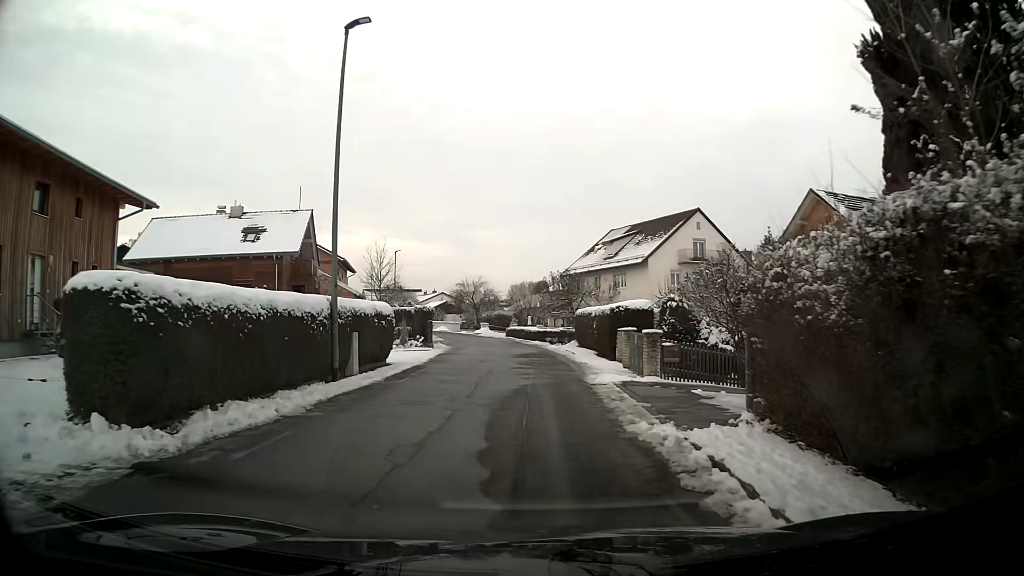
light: Day
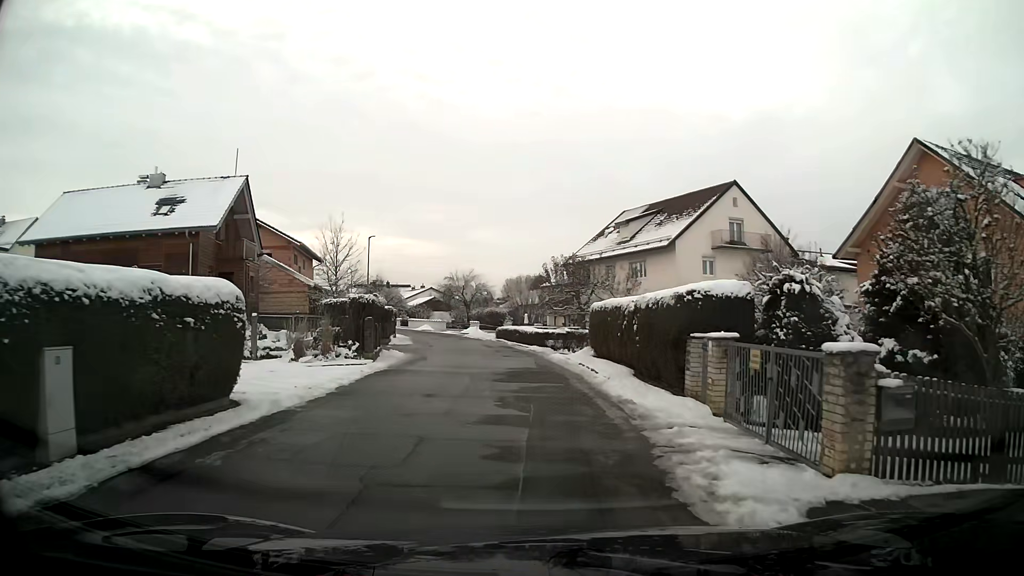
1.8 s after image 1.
(0.0, +10.7) m; 0°
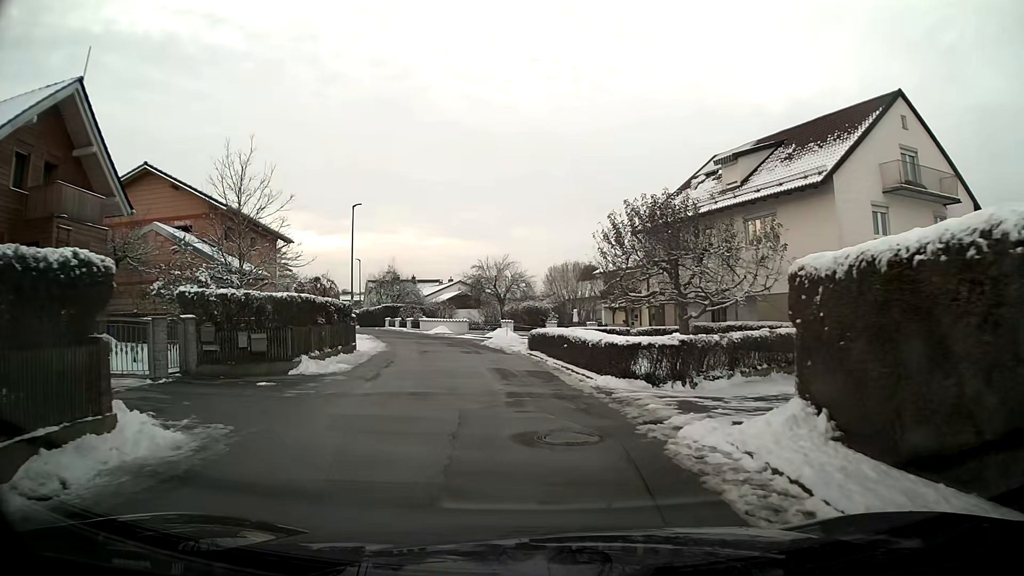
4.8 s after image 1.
(-0.5, +17.9) m; -5°
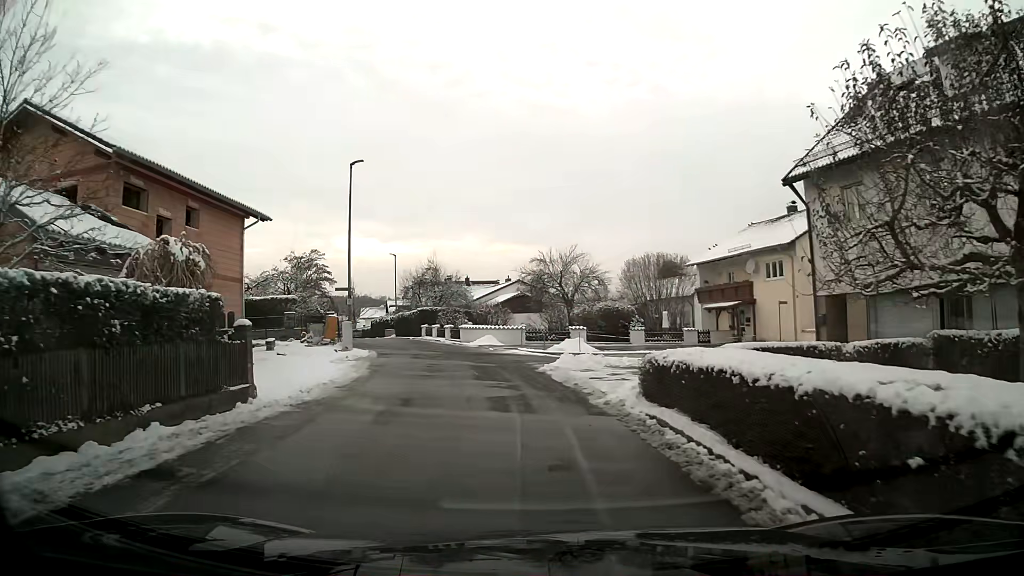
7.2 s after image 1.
(-0.7, +14.2) m; -5°
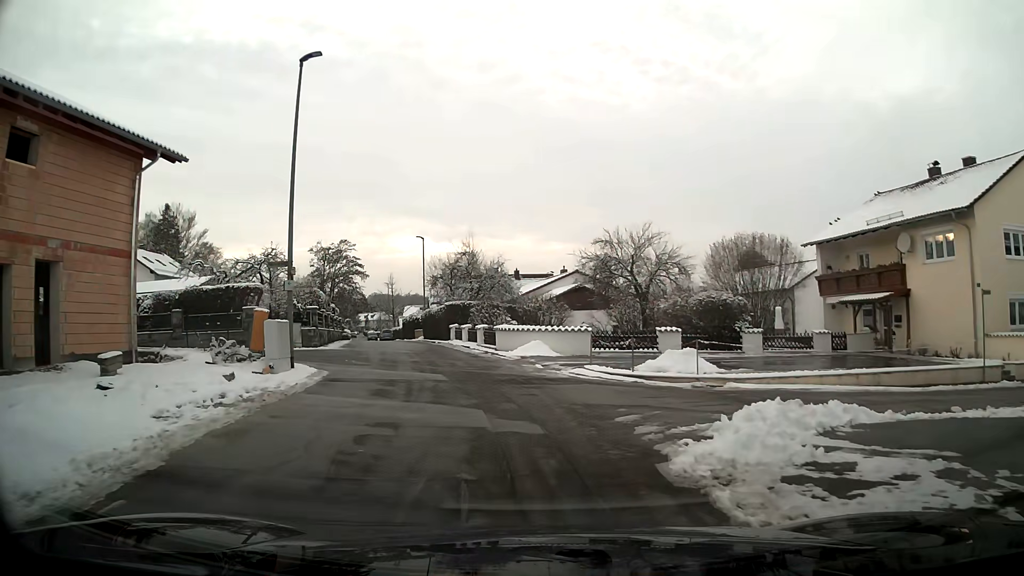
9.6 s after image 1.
(-0.4, +12.8) m; -5°
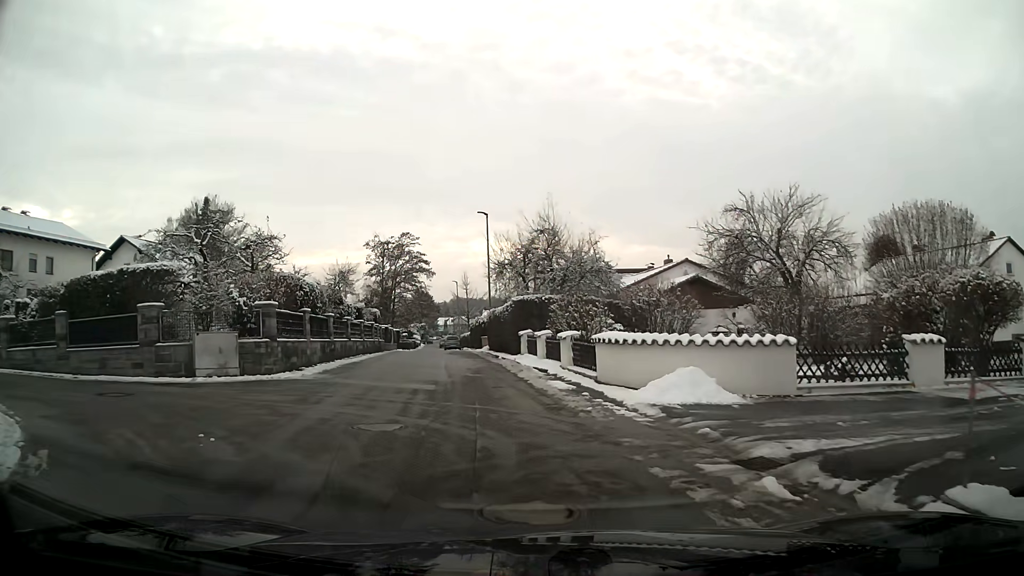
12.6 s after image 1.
(-0.9, +13.7) m; -7°
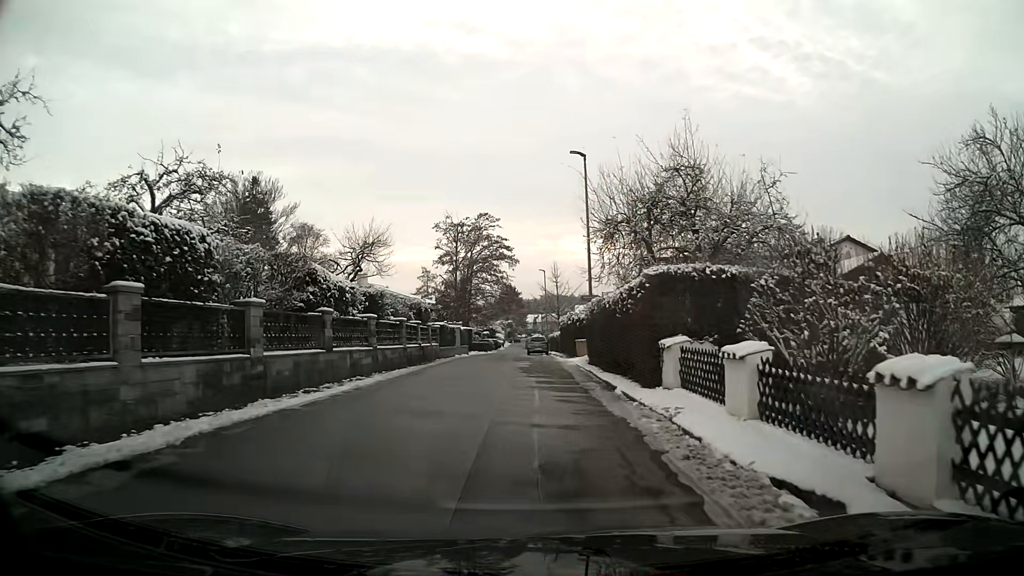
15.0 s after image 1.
(-0.9, +13.9) m; -7°
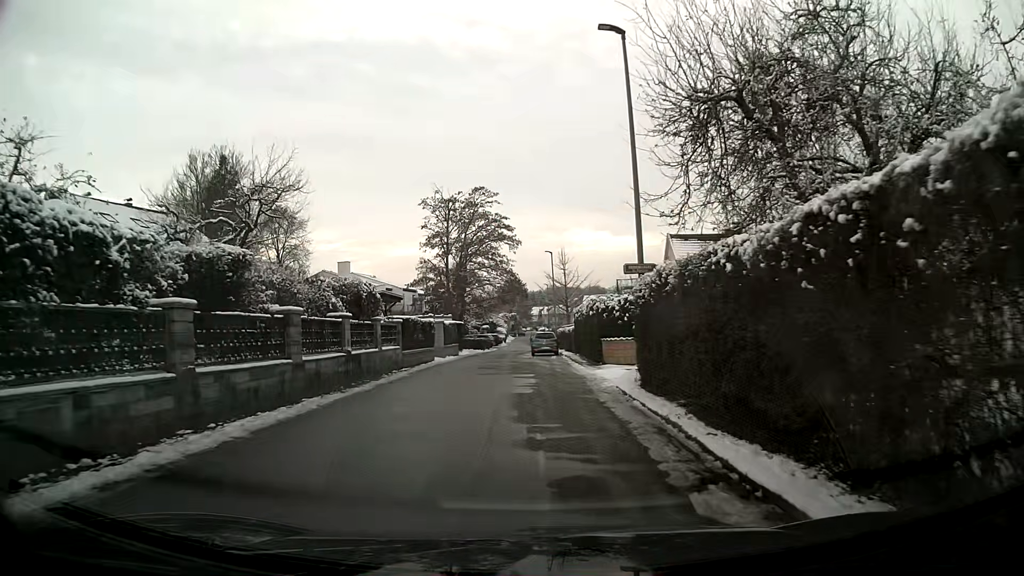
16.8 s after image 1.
(-0.1, +11.0) m; -1°
(0, +10) (-1, +20) (-2, +30) (-2, +40) (-1, +50) (0, +60) (0, +70) (-1, +80) (-2, +90) (-2, +100) m
